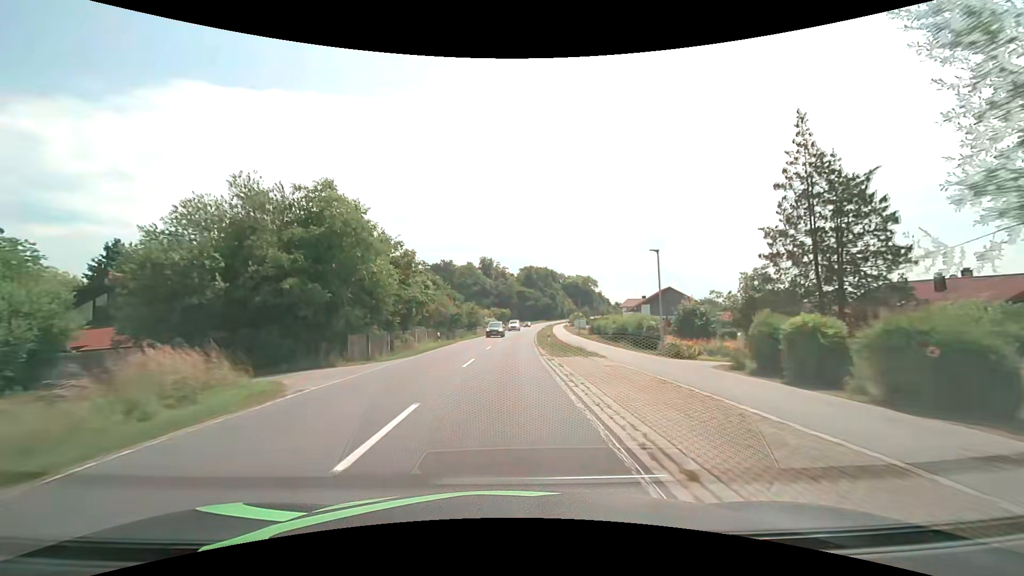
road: secondary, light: Day
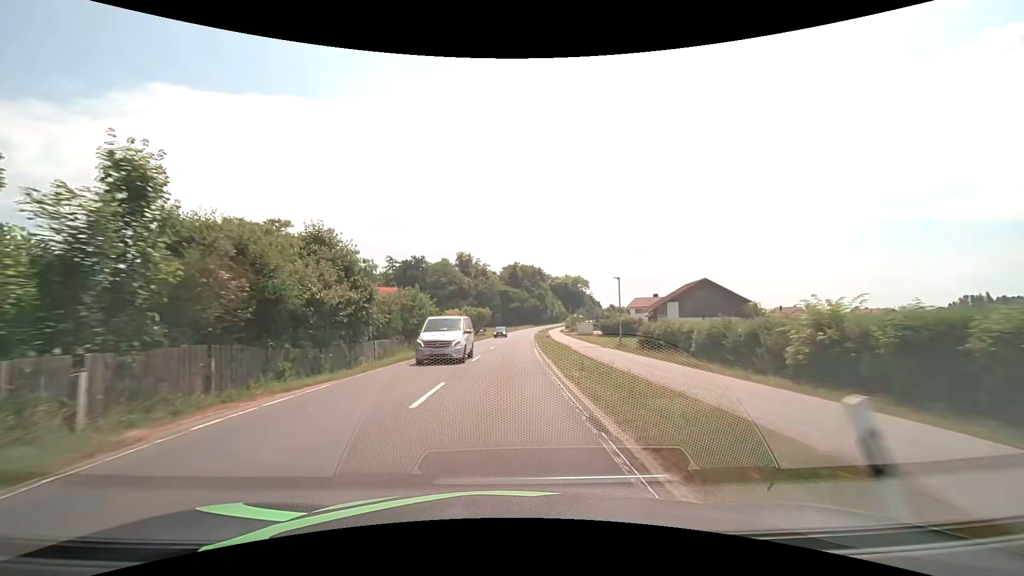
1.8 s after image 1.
(+0.4, +32.5) m; +2°
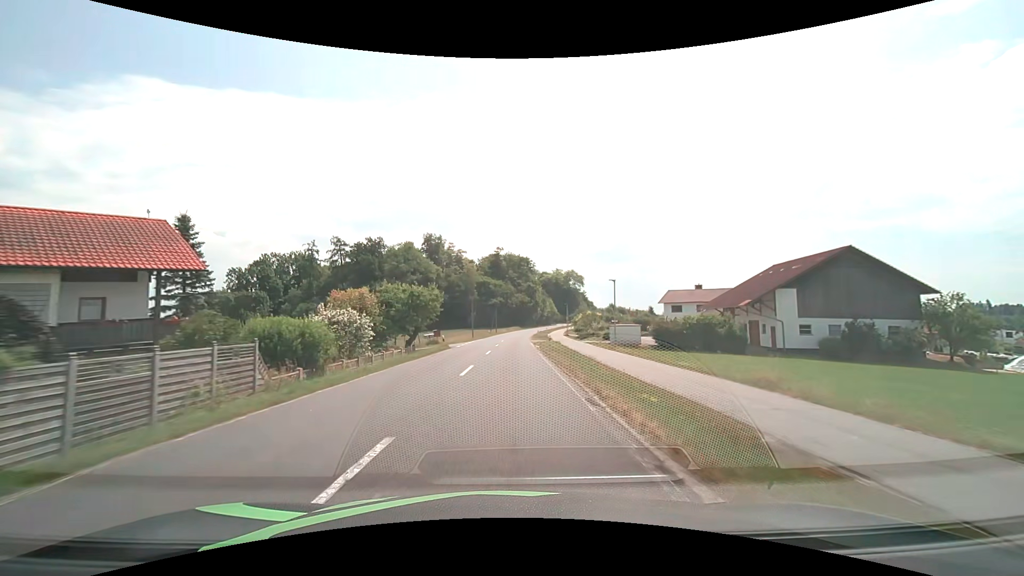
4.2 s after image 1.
(+0.8, +43.0) m; +2°
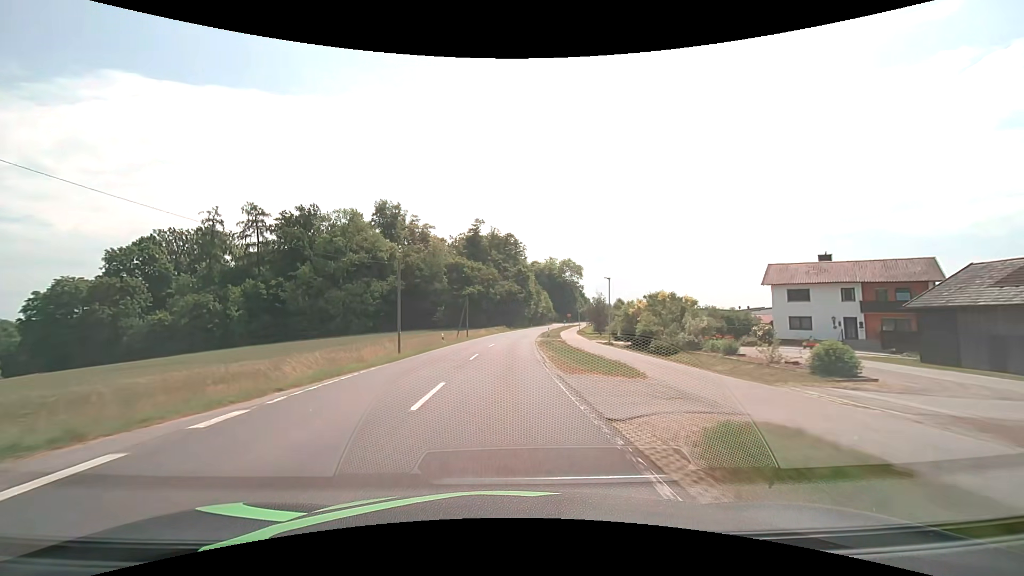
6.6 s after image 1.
(+0.7, +42.8) m; +2°
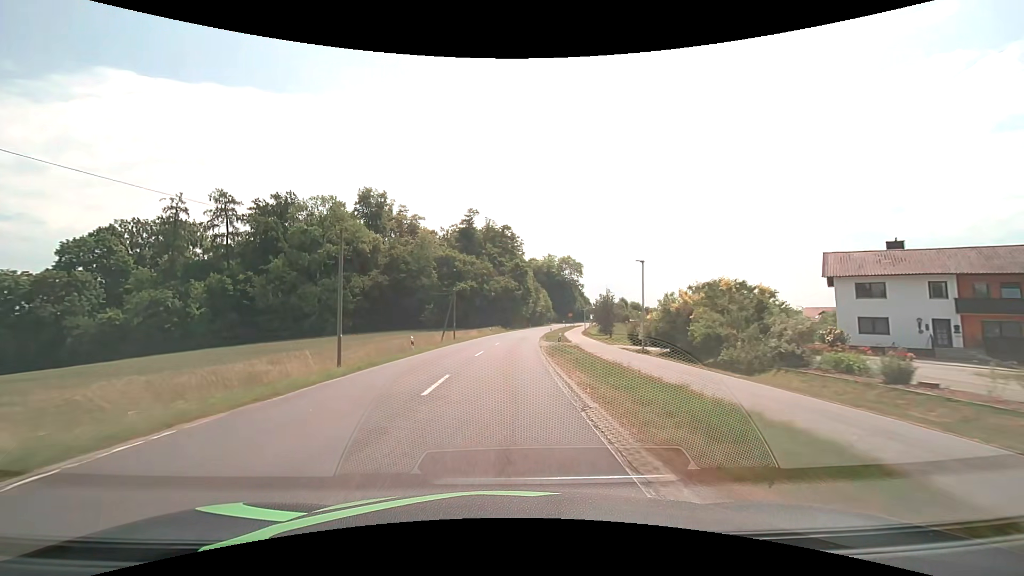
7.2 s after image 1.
(0.0, +10.5) m; 0°
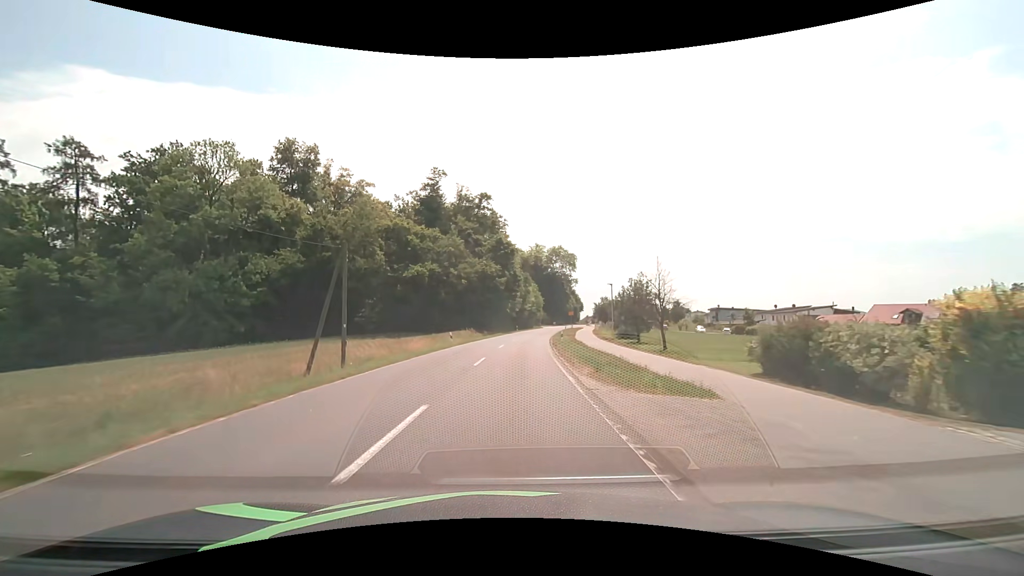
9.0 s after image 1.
(+0.5, +29.7) m; +2°
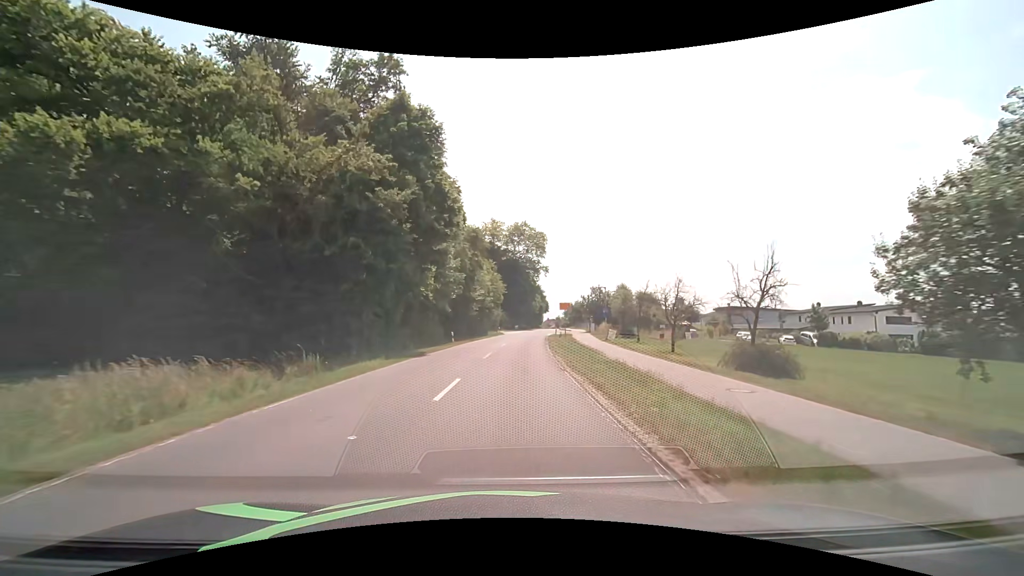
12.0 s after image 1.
(+2.0, +43.8) m; +5°
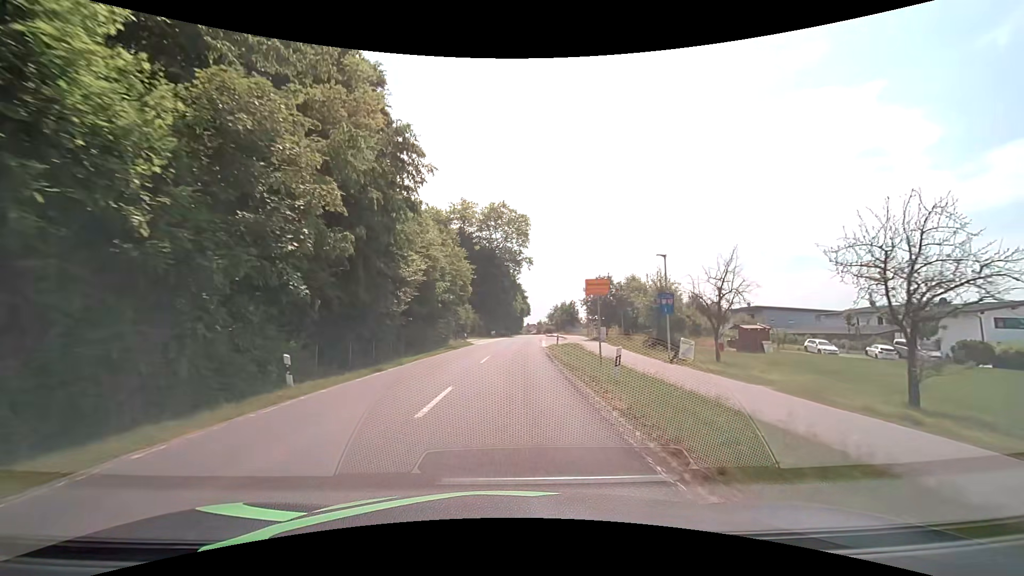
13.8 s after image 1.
(+0.6, +24.0) m; +3°
(0, +10) (0, +20) (0, +30) (+1, +40) (+1, +50) (+2, +60) (+3, +70) (+3, +80) (+4, +90) (+5, +100) m
